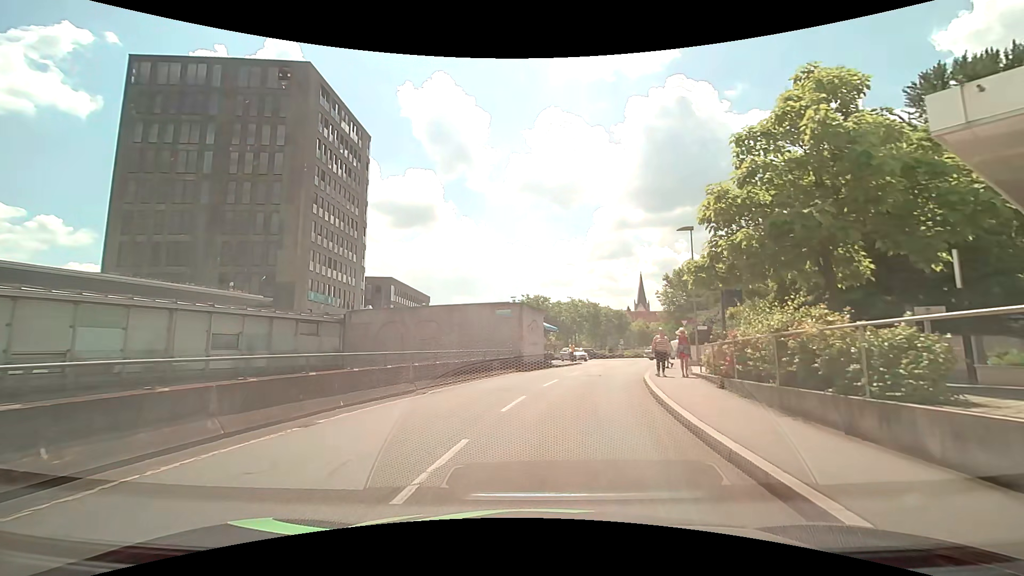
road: residential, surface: asphalt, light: Day
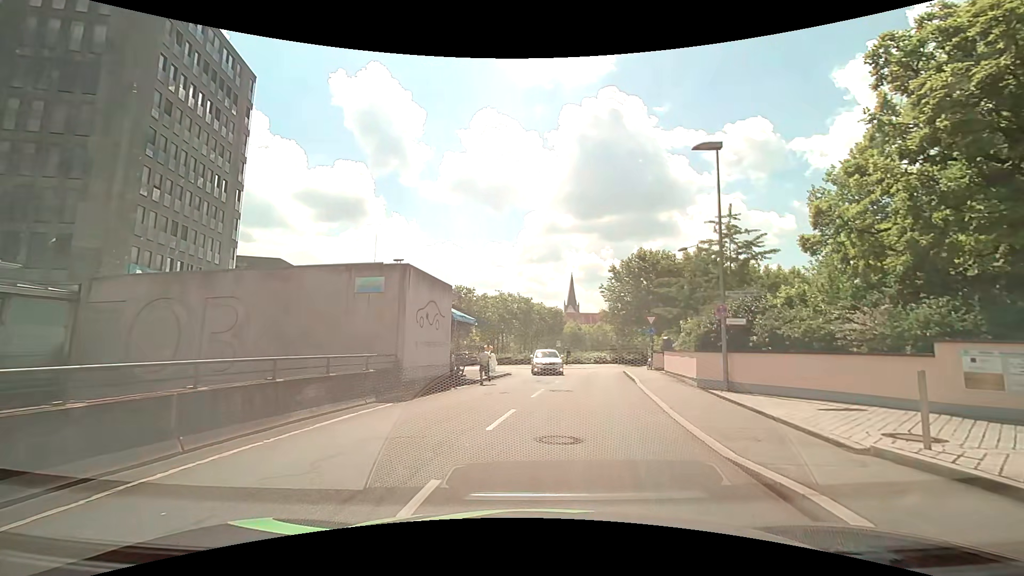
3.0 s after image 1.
(+1.0, +13.8) m; +9°
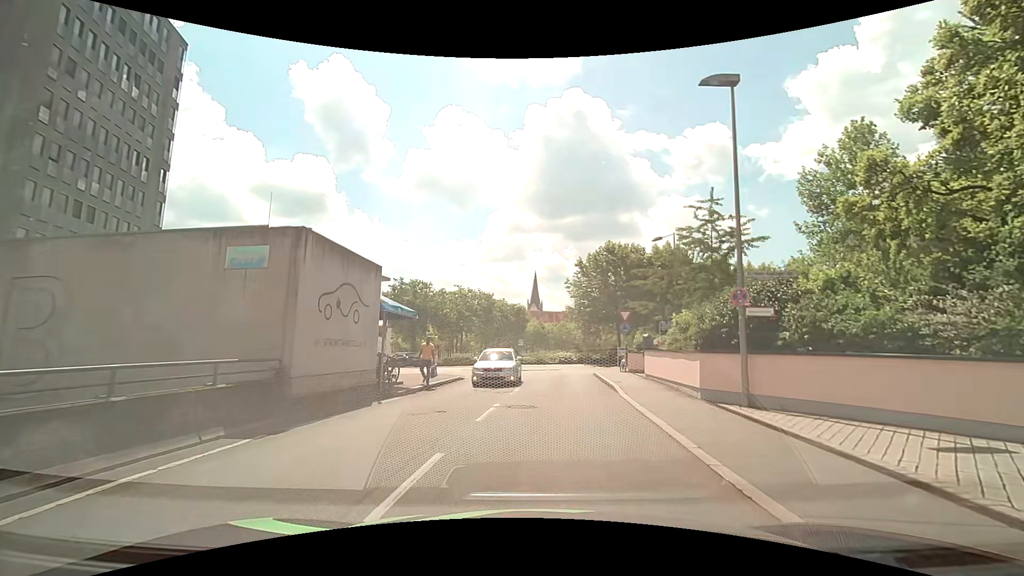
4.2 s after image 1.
(+0.2, +4.6) m; +3°
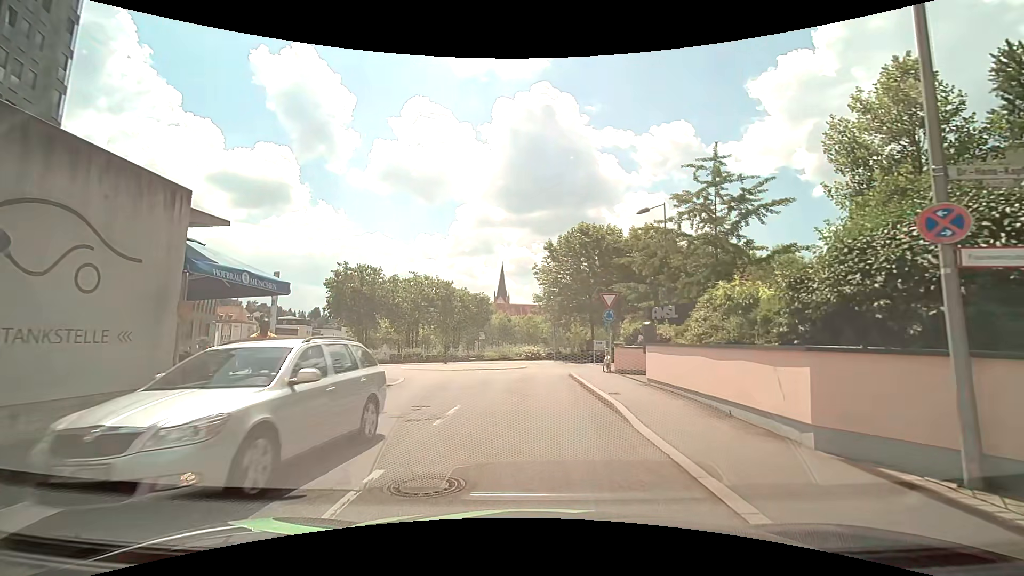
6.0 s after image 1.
(+0.4, +7.0) m; +5°
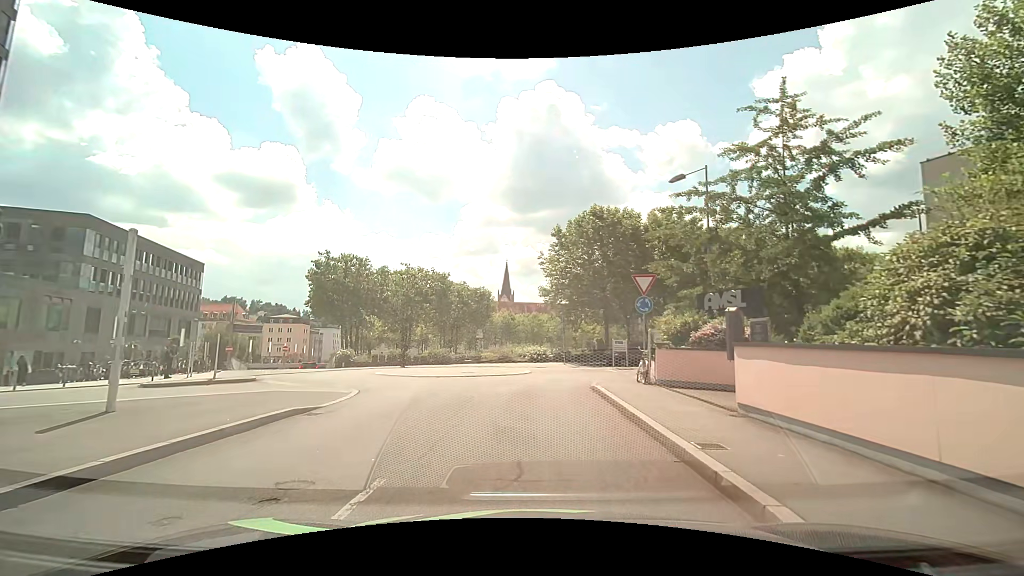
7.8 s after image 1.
(-0.1, +6.2) m; -1°
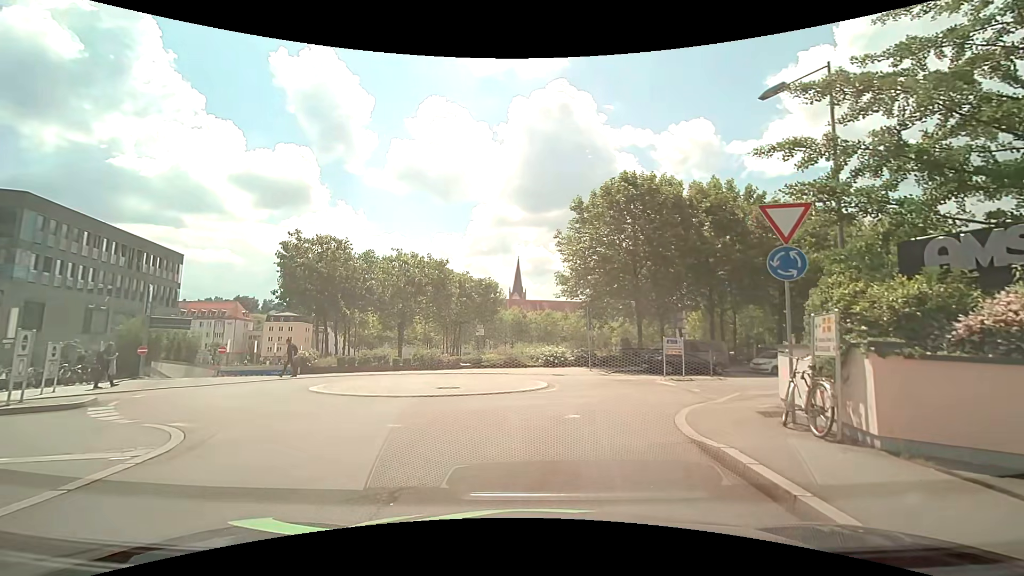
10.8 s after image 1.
(-0.1, +8.8) m; 0°
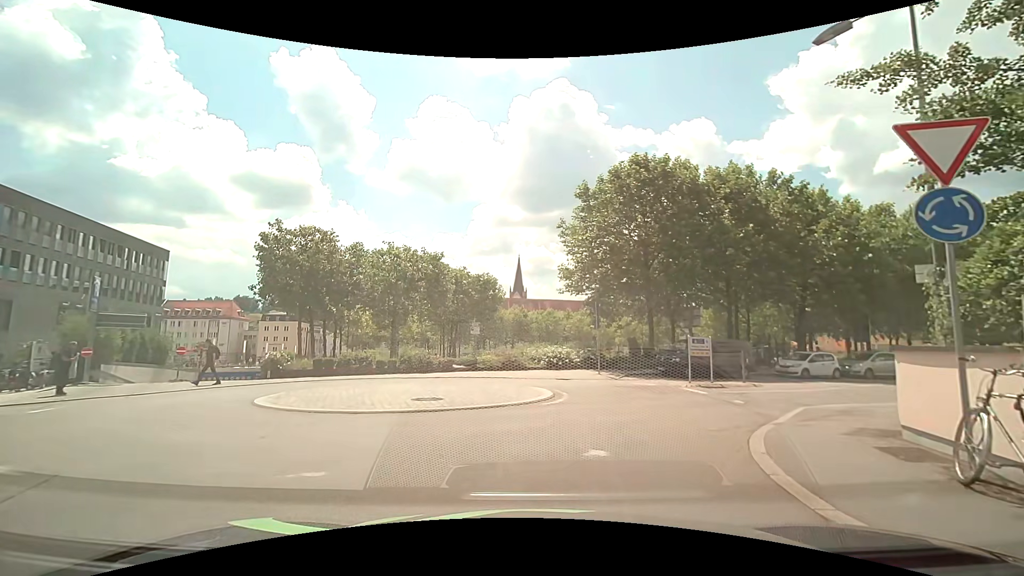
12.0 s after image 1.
(-0.1, +3.2) m; -1°
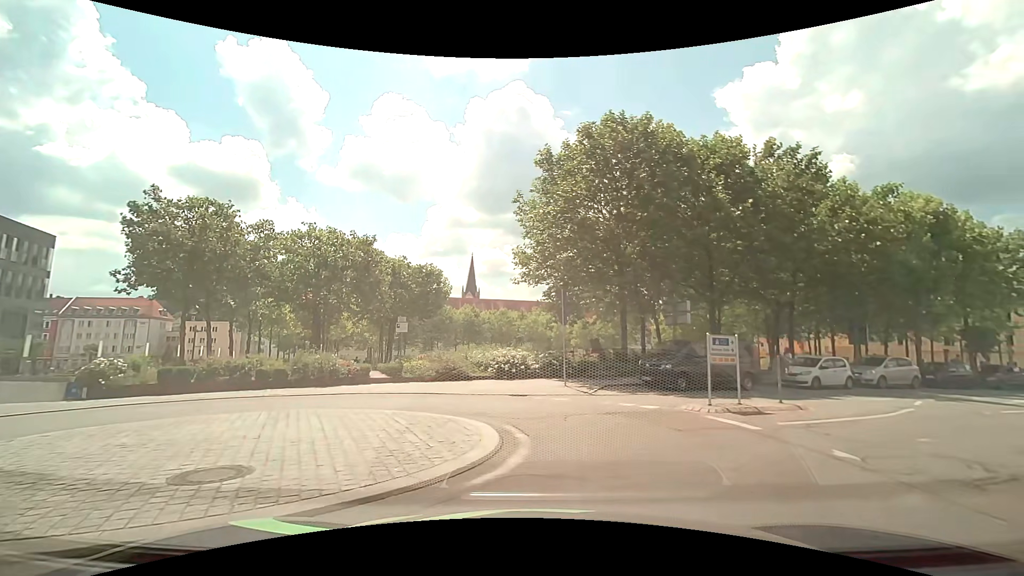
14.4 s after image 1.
(+0.2, +6.7) m; +5°
